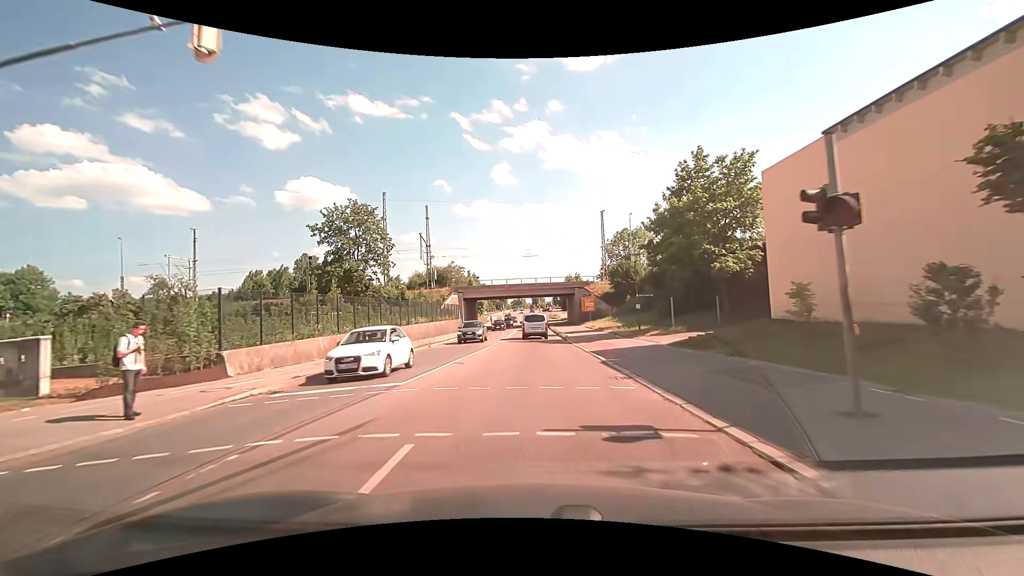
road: secondary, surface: asphalt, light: Day
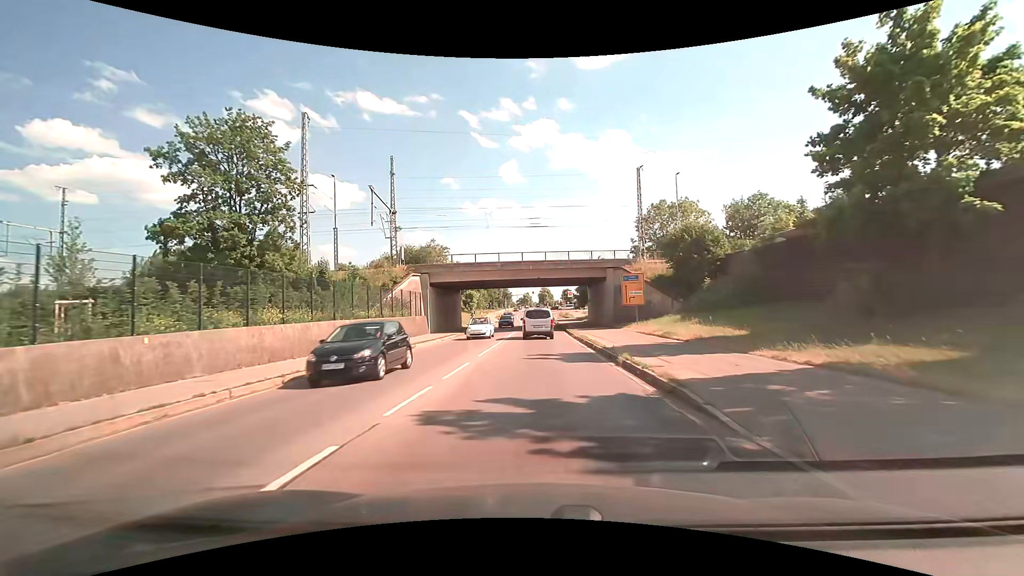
(-0.1, +26.6) m; -1°
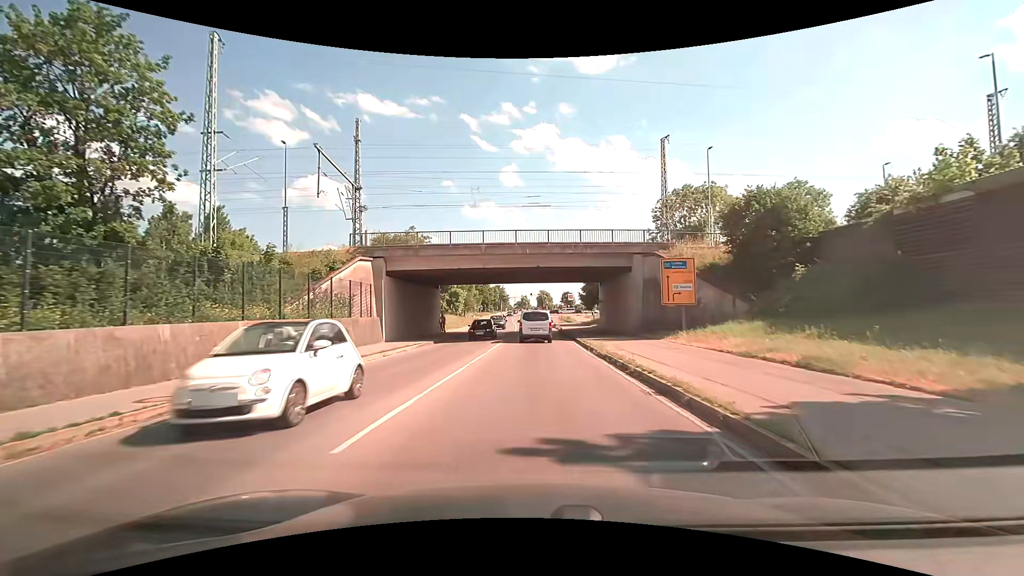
(0.0, +12.9) m; 0°
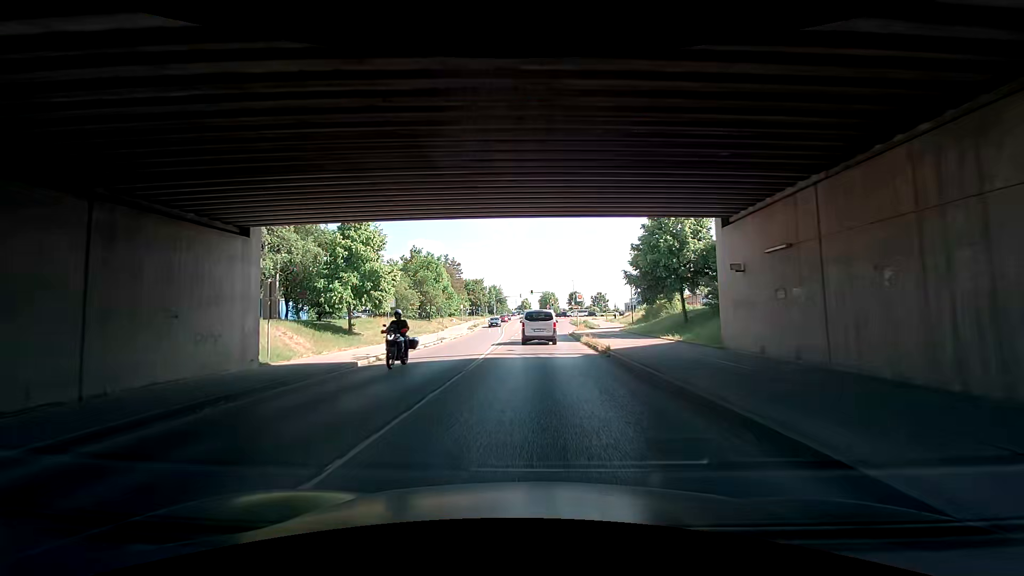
(-0.1, +33.4) m; 0°
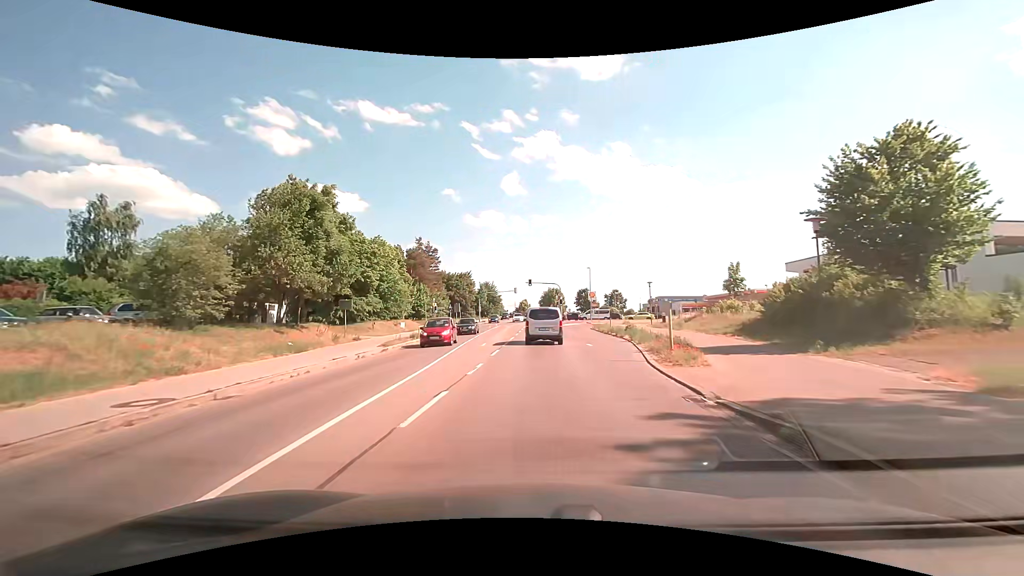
(-0.1, +35.4) m; 0°
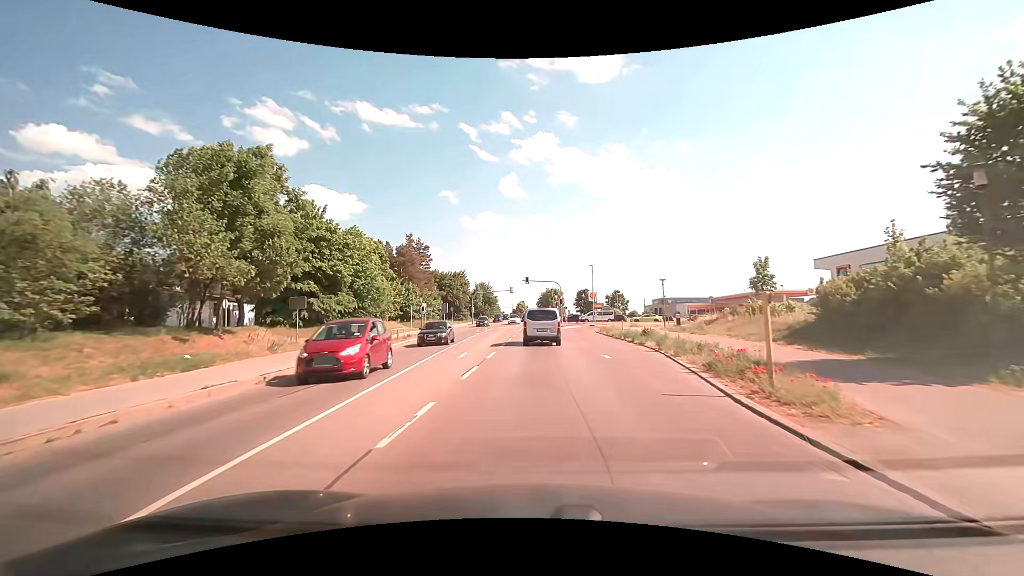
(0.0, +6.9) m; 0°
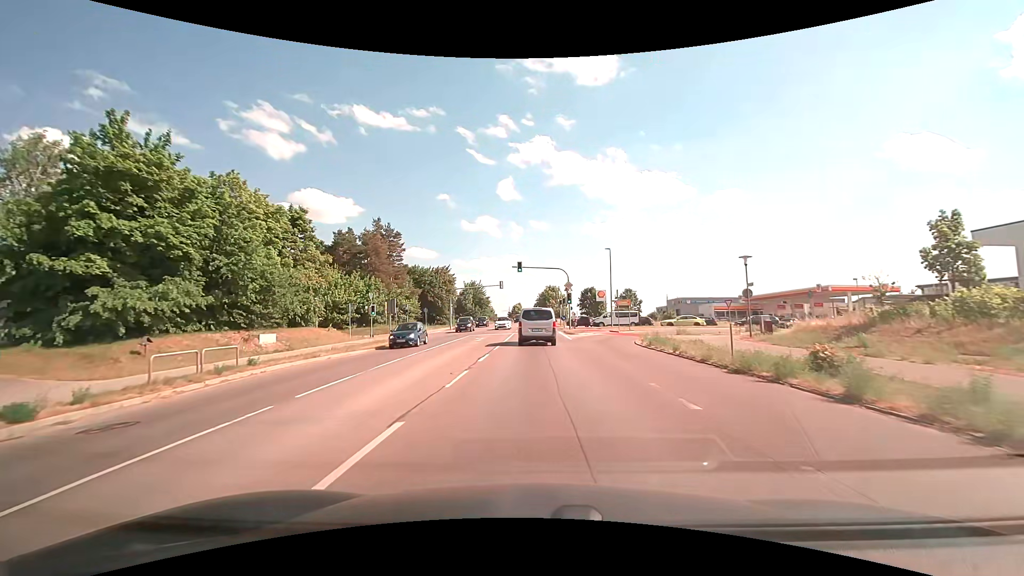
(+0.1, +20.3) m; 0°
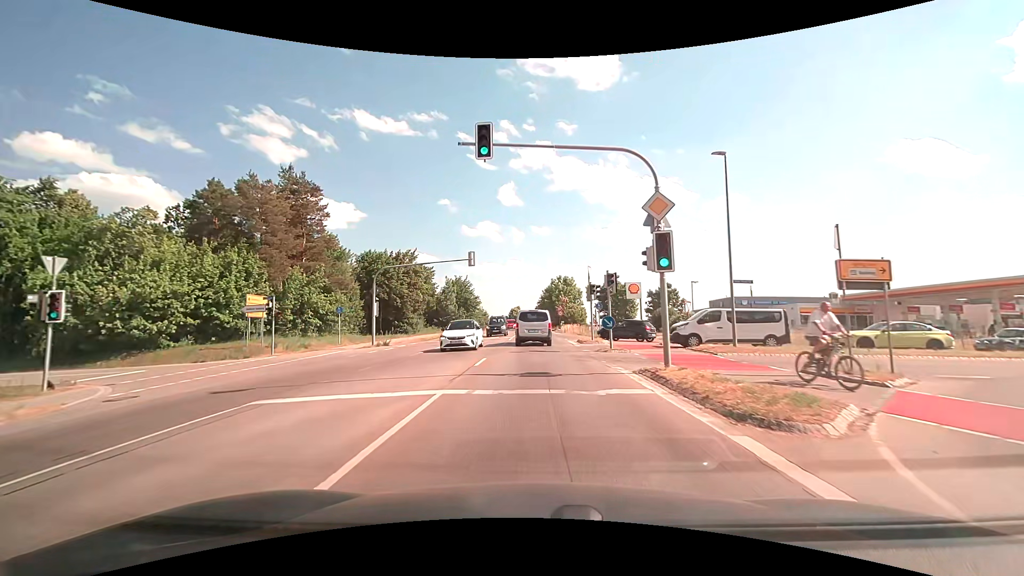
(0.0, +32.8) m; 0°
(0, +10) (0, +20) (0, +30) (0, +40) (0, +50) (0, +60) (0, +70) (0, +80) (0, +90) (0, +100) m
